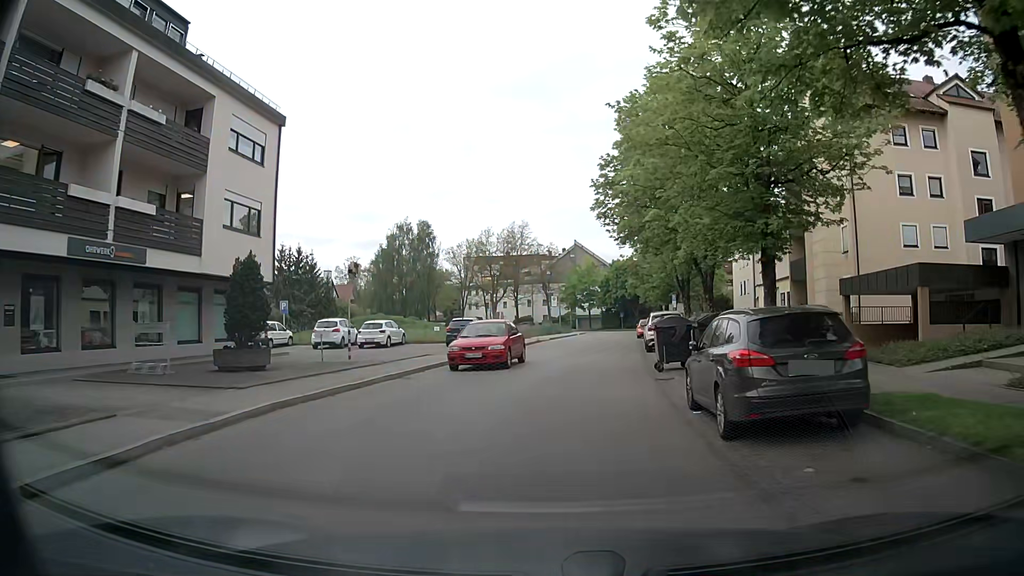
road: residential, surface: asphalt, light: Day
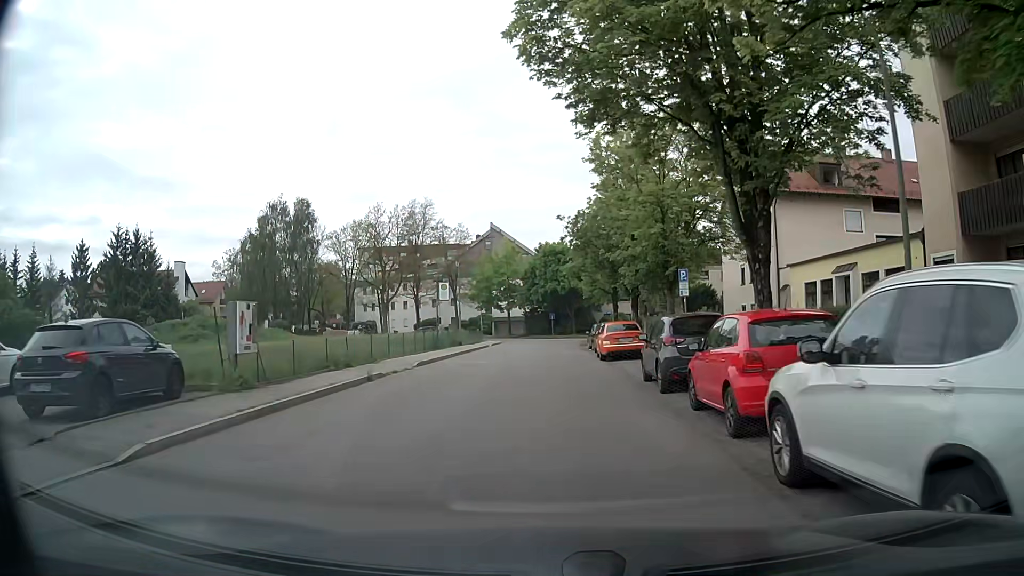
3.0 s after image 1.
(+1.6, +26.1) m; +6°
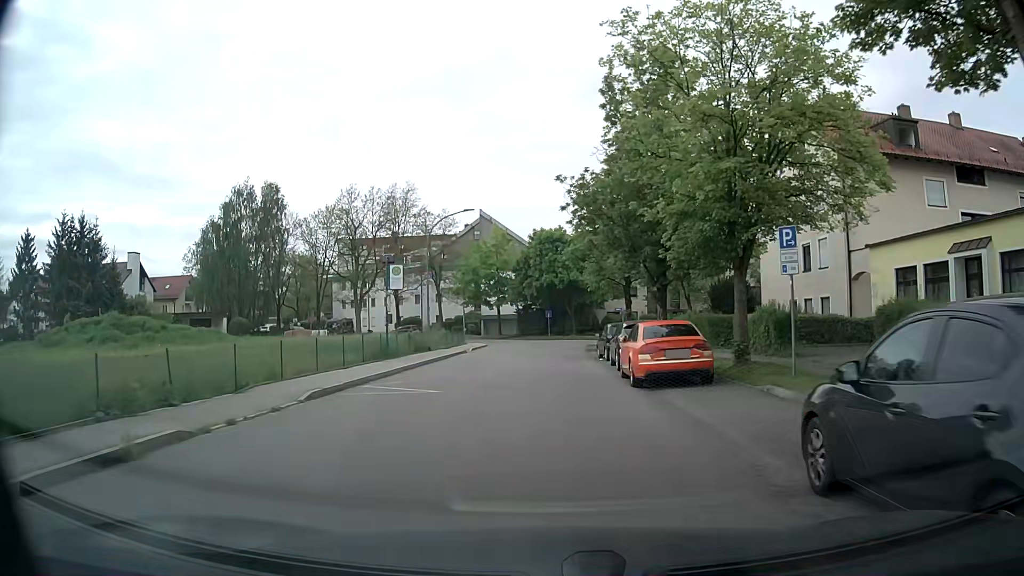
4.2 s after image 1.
(+0.1, +10.5) m; 0°
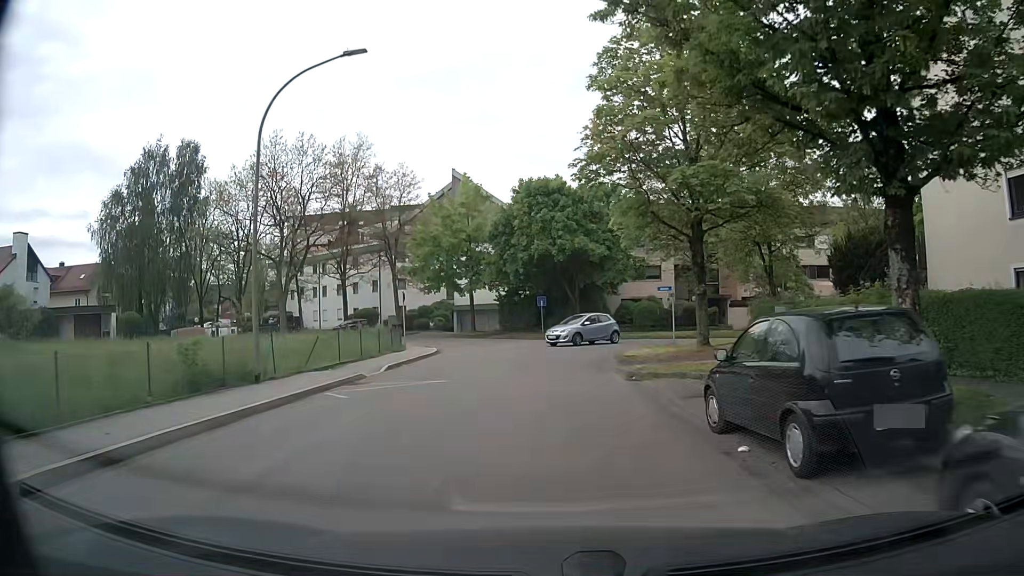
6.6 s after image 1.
(+0.1, +20.3) m; 0°
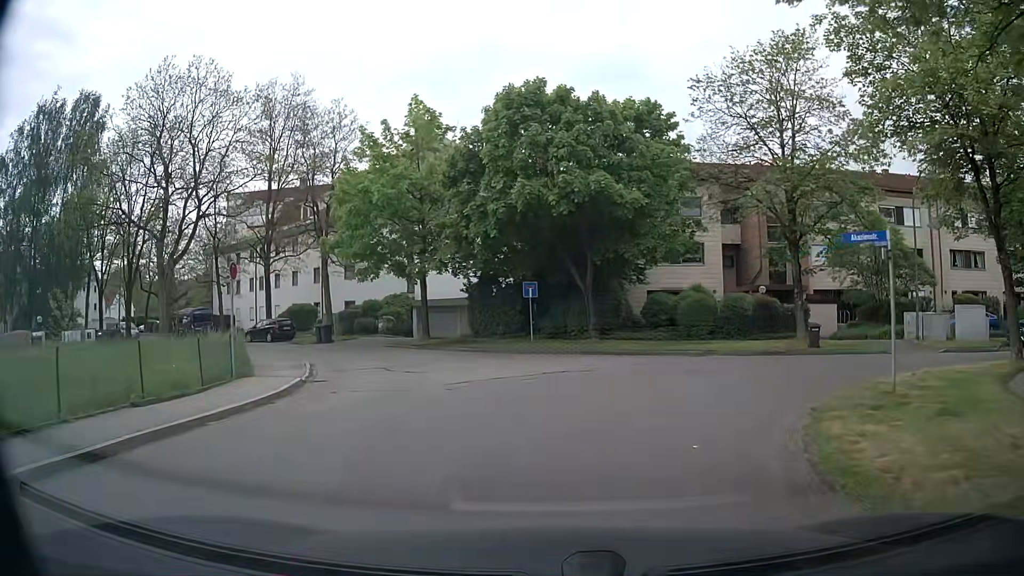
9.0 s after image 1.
(+0.2, +17.6) m; +1°
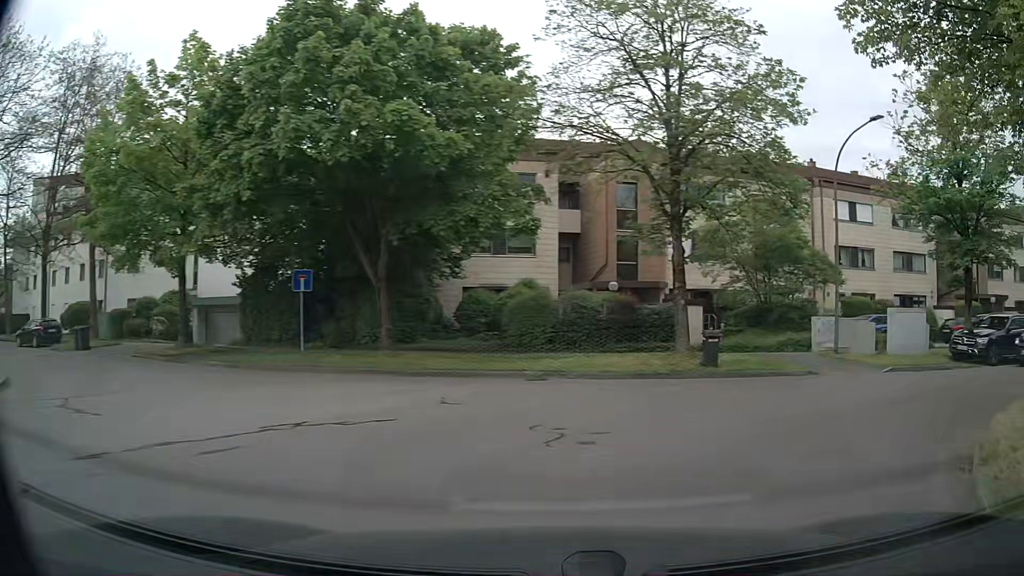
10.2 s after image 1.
(+0.6, +7.7) m; +17°
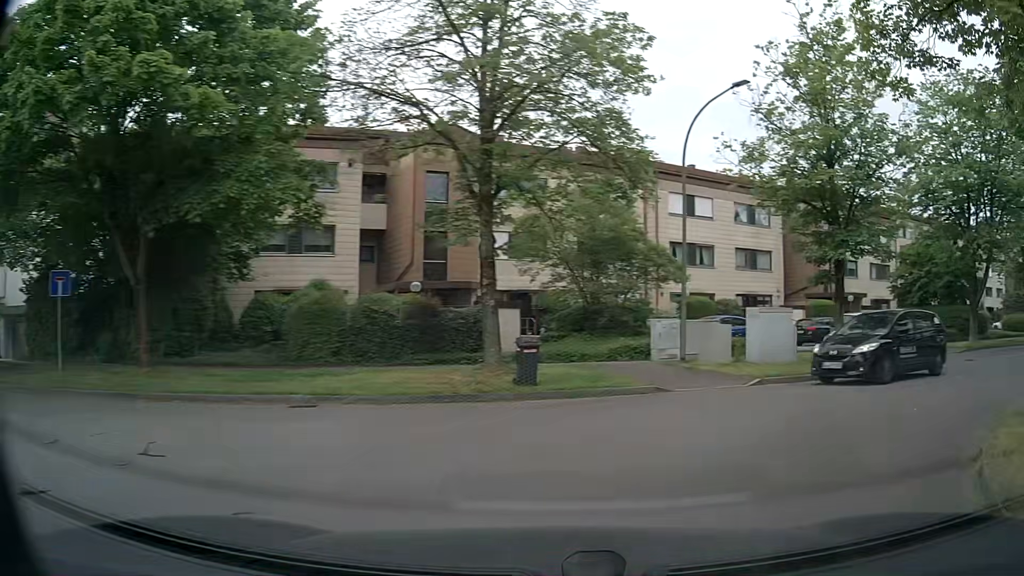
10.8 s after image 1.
(+0.4, +3.5) m; +13°
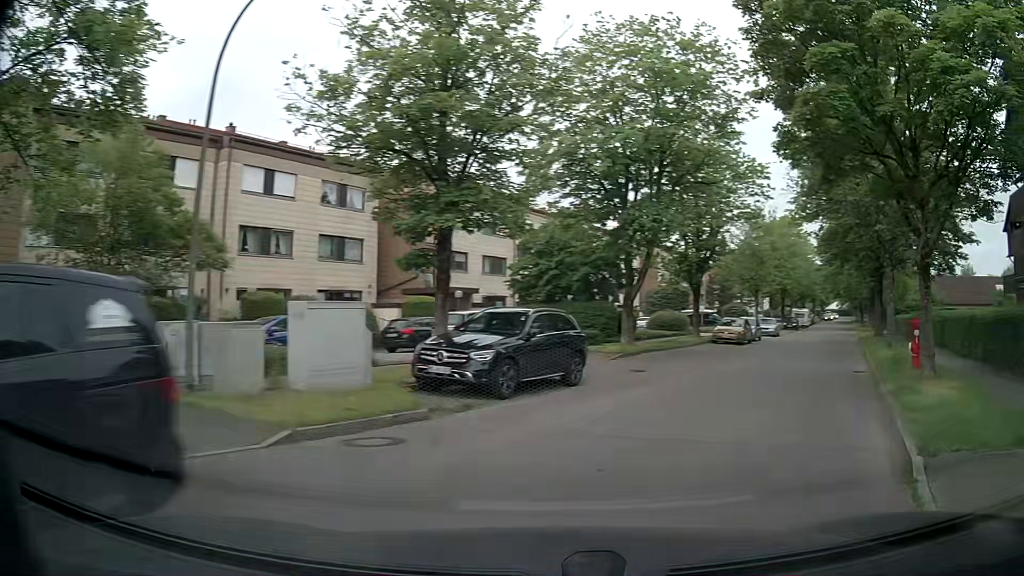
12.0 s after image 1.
(+2.1, +6.7) m; +33°
(+3, +9) (+7, +18) (+12, +27) (+16, +36) (+21, +45) (+25, +54) (+30, +63) (+34, +72) (+39, +81) (+43, +90) m
